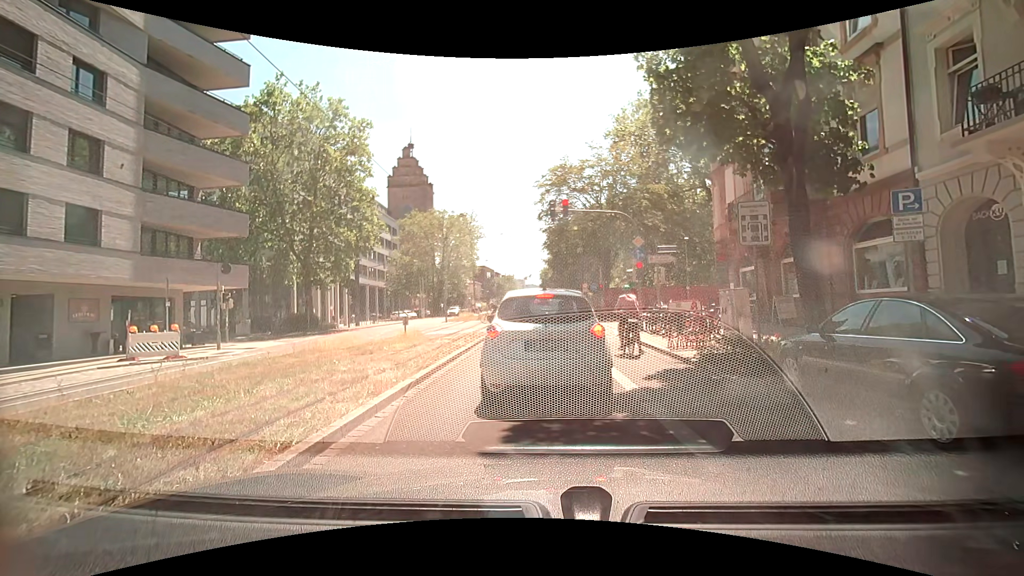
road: primary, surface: asphalt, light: Day
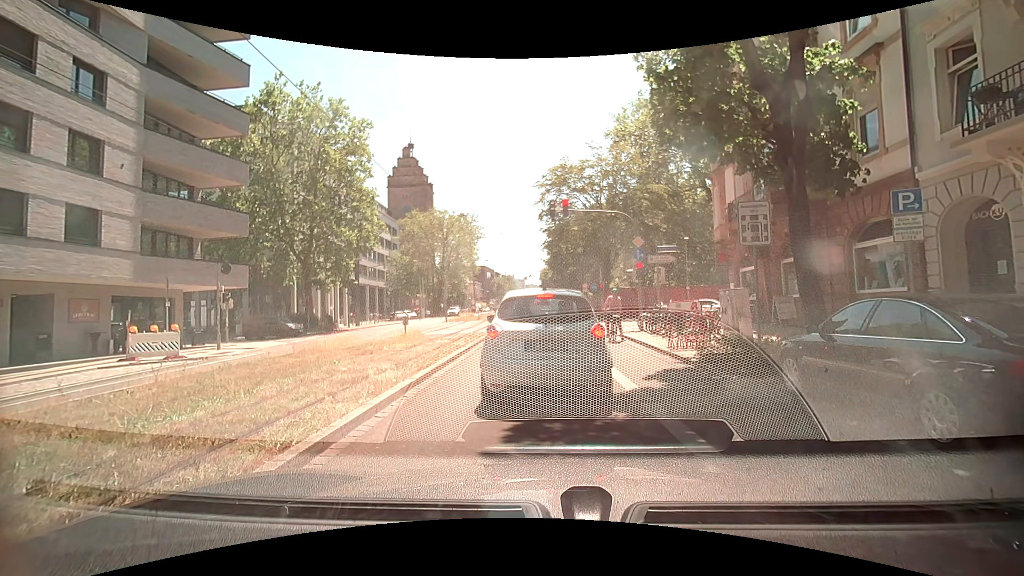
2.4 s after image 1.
(0.0, 0.0) m; 0°
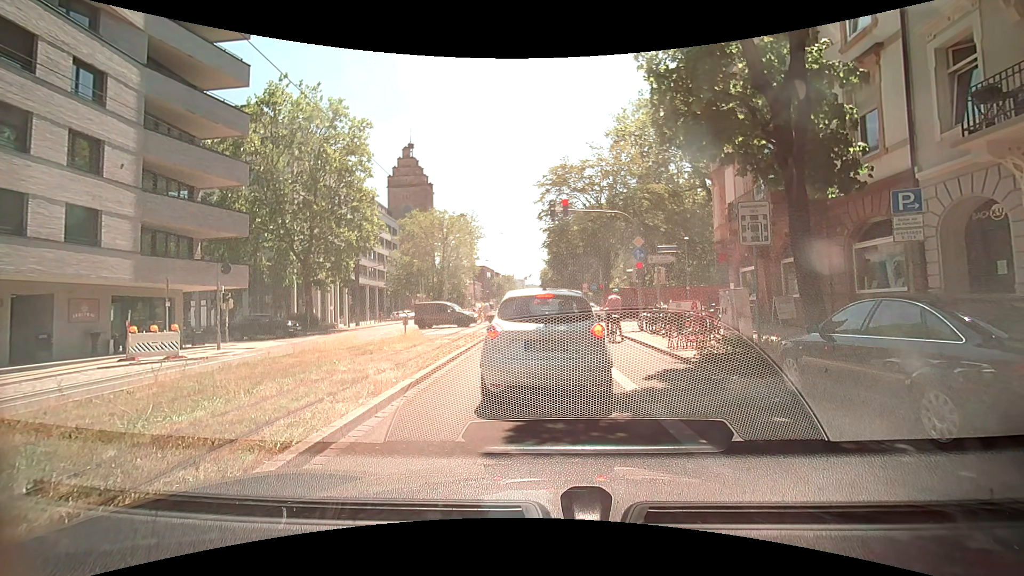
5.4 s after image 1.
(0.0, 0.0) m; 0°
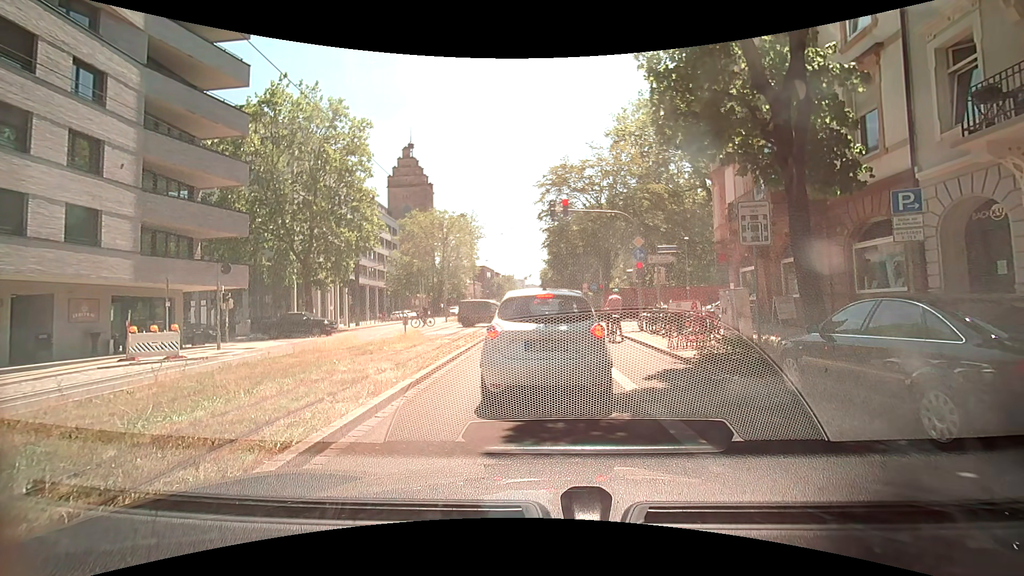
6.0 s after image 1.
(0.0, 0.0) m; 0°
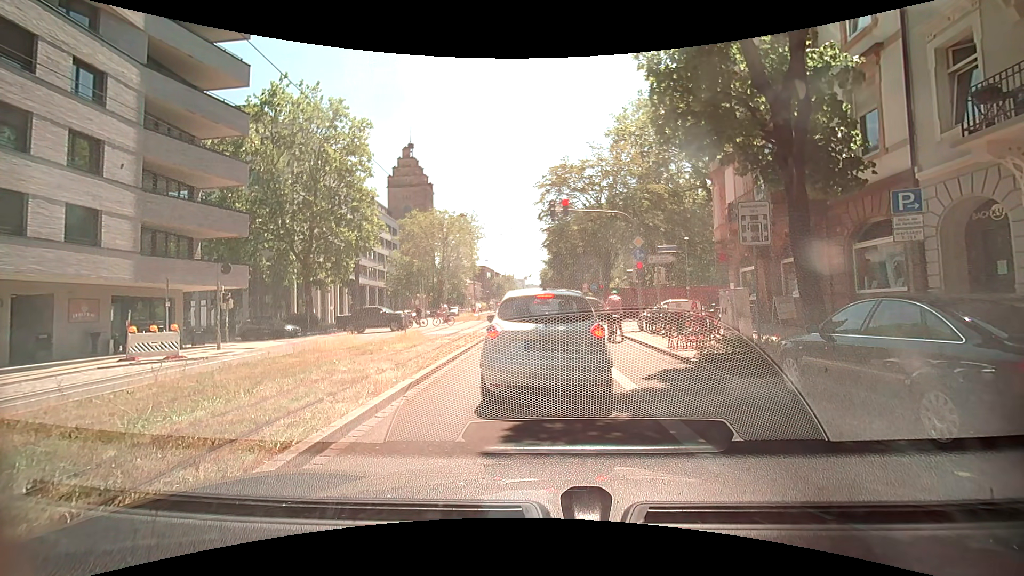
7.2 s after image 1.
(0.0, 0.0) m; 0°
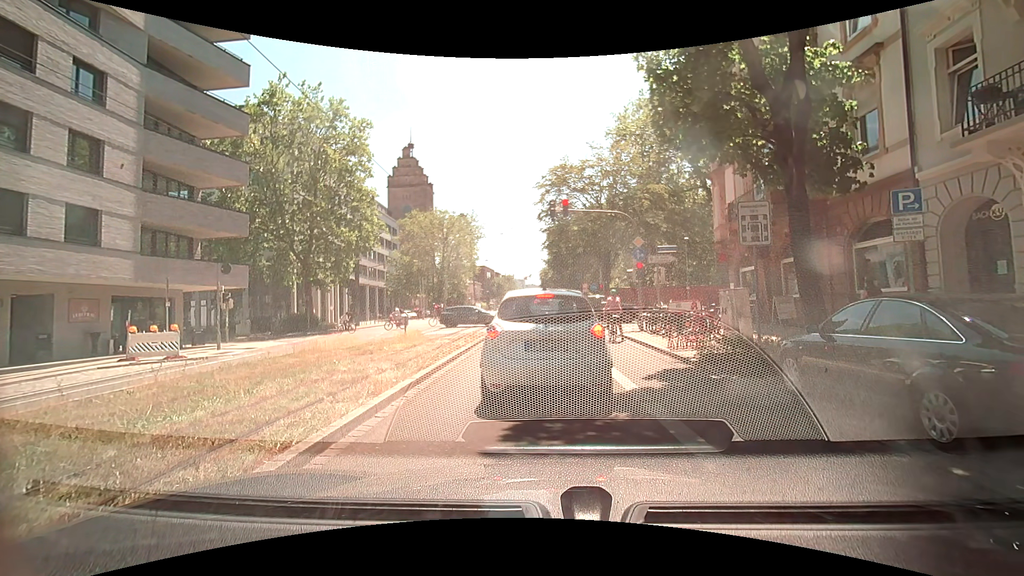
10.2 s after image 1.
(0.0, 0.0) m; 0°
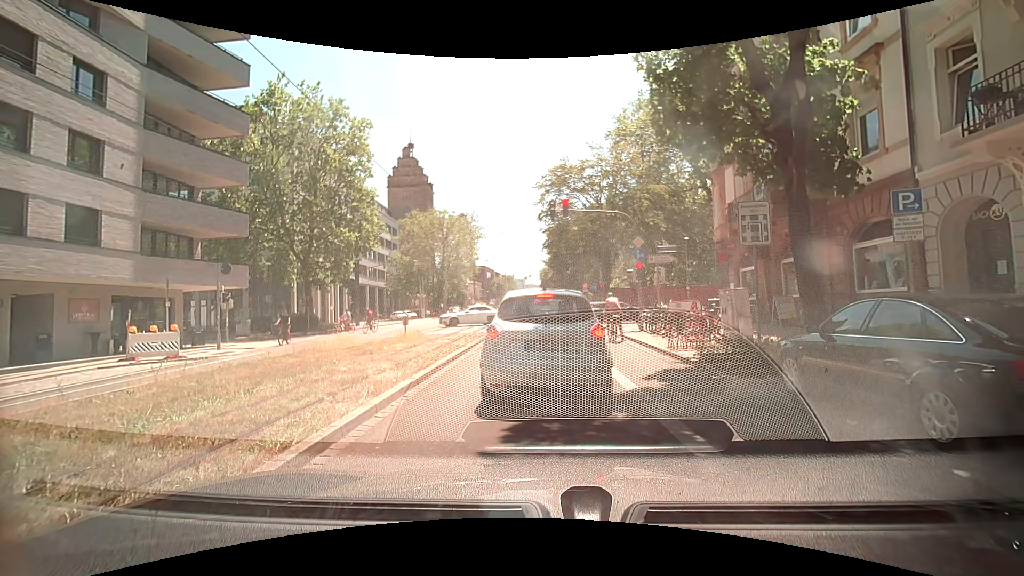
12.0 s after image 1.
(0.0, 0.0) m; 0°
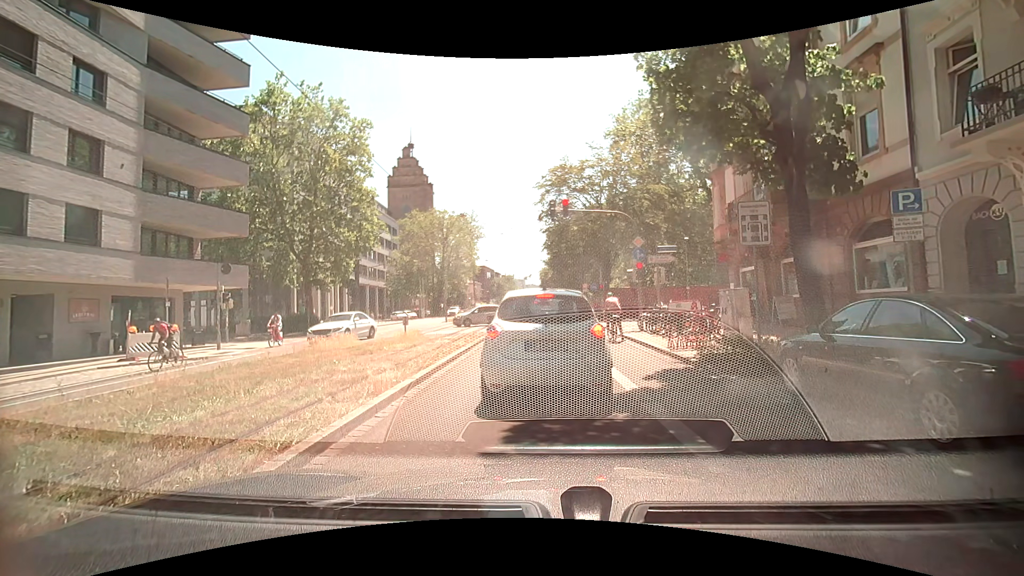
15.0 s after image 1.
(0.0, 0.0) m; 0°
